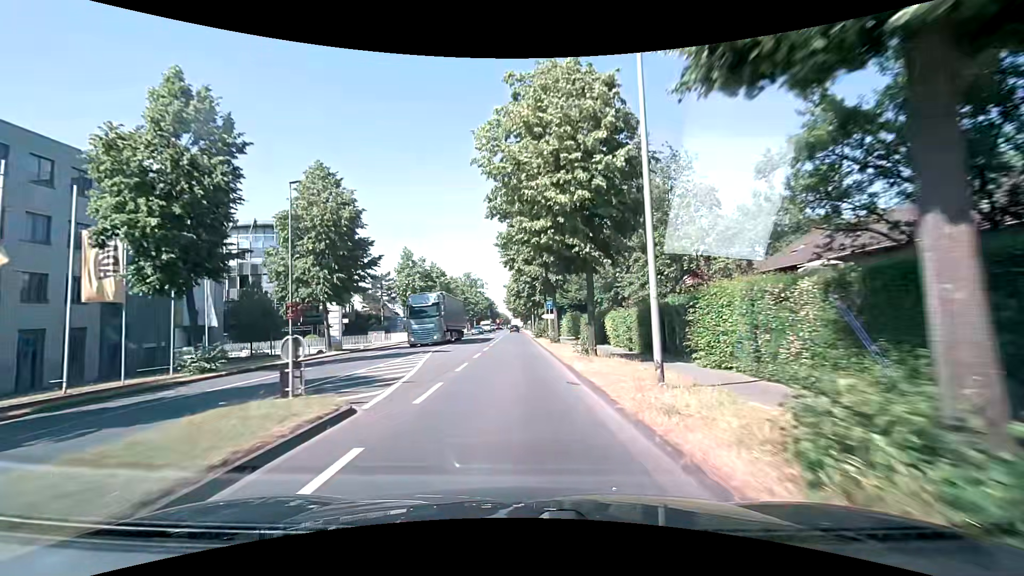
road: secondary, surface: asphalt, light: Day
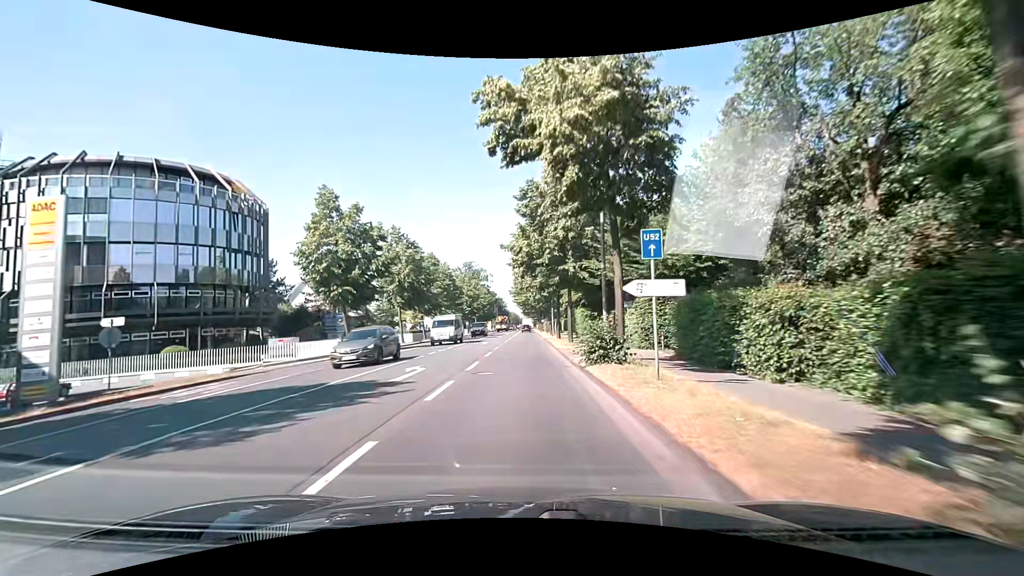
(+0.1, +30.6) m; 0°
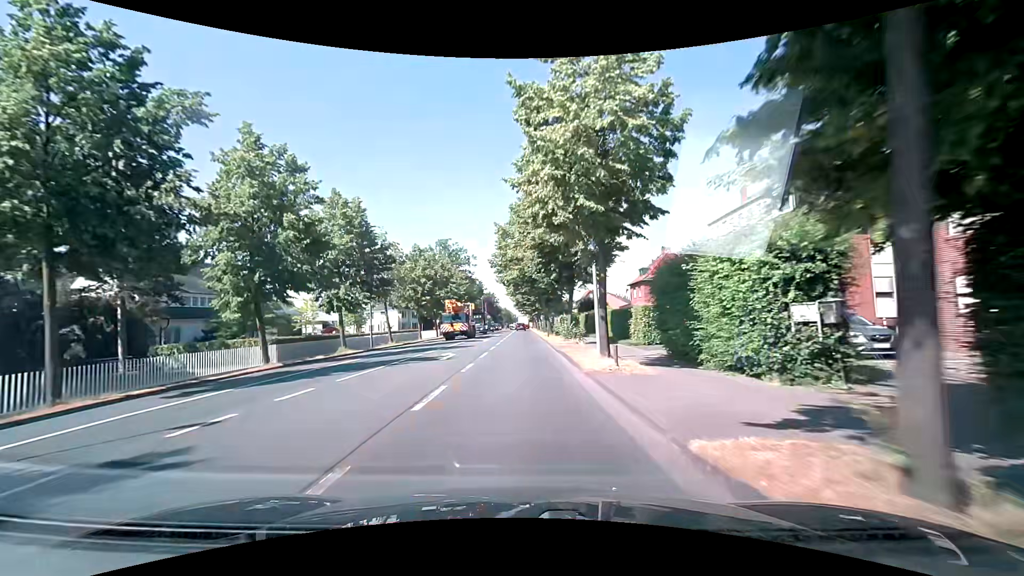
(-0.3, +38.2) m; 0°
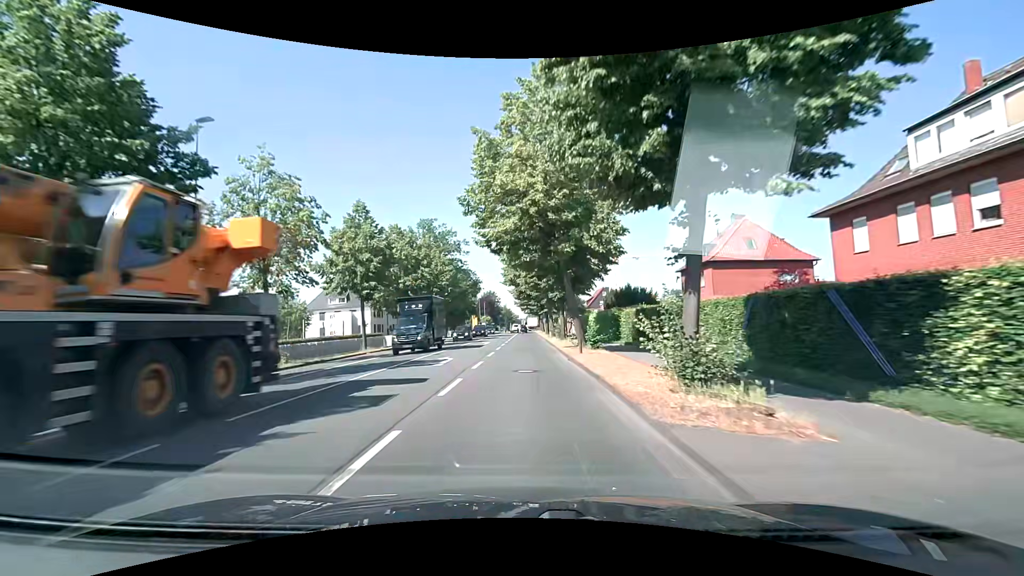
(0.0, +22.9) m; +1°
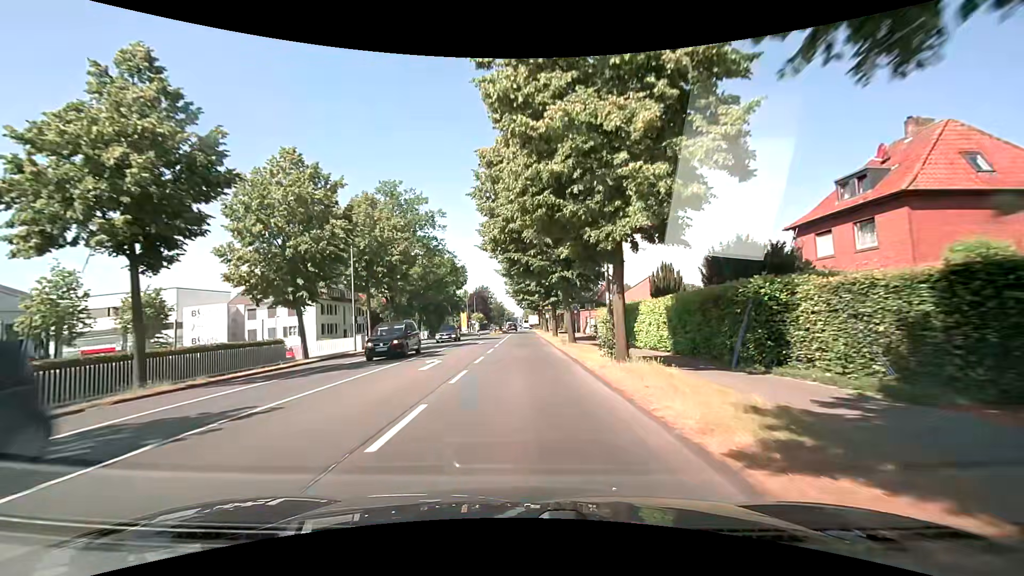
(-0.2, +22.9) m; 0°
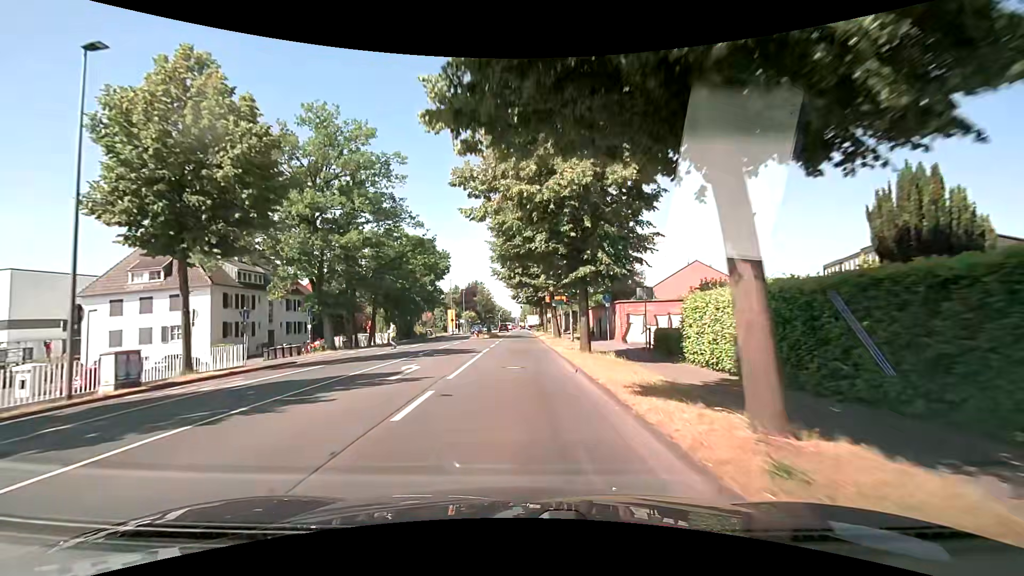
(0.0, +22.9) m; 0°
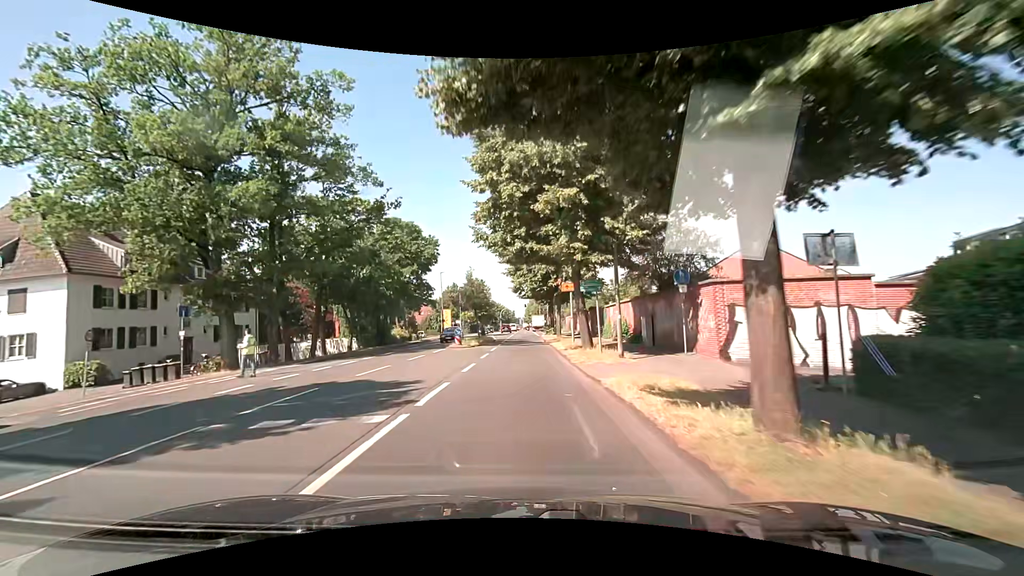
(0.0, +15.3) m; 0°
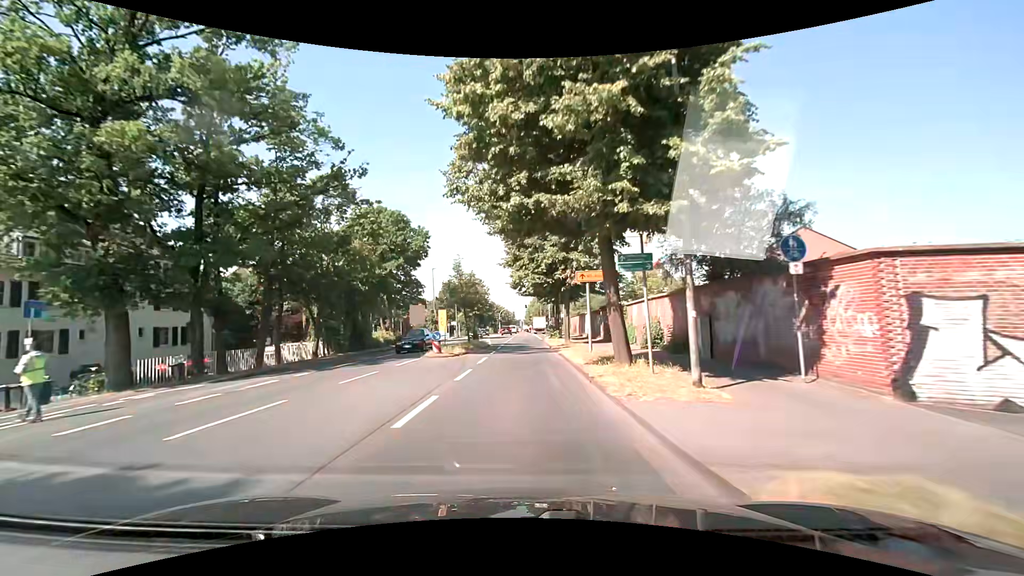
(0.0, +7.6) m; 0°
(0, +10) (0, +20) (0, +30) (0, +40) (0, +50) (0, +60) (+1, +70) (+2, +80) (+2, +90) (+2, +100) m
